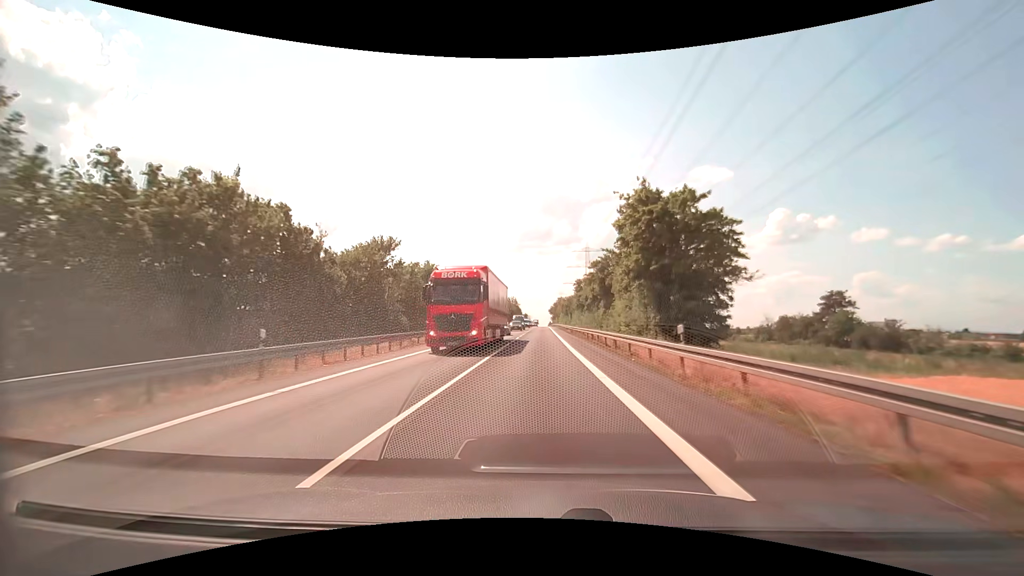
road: secondary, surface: asphalt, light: Day
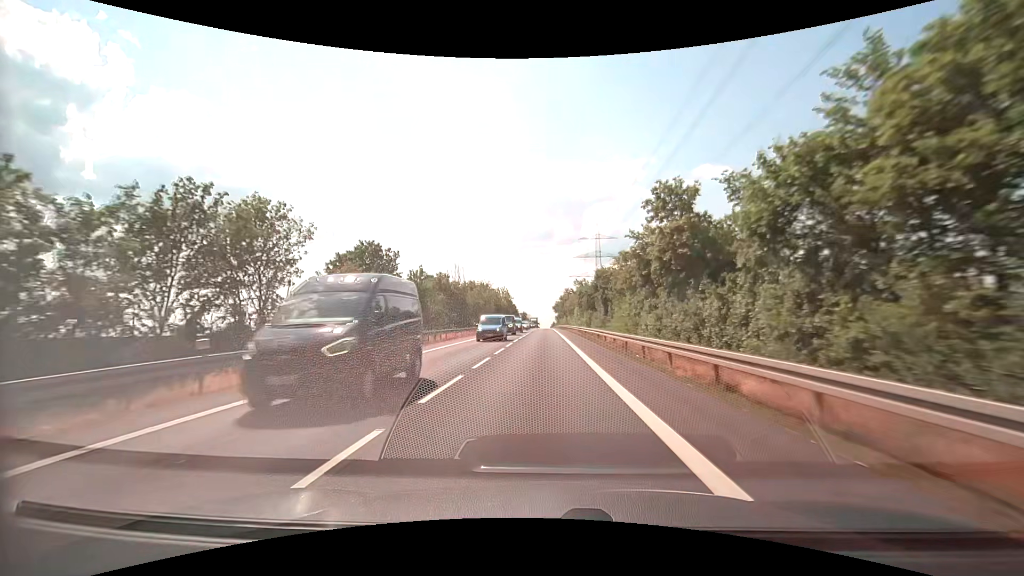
(0.0, +54.7) m; 0°
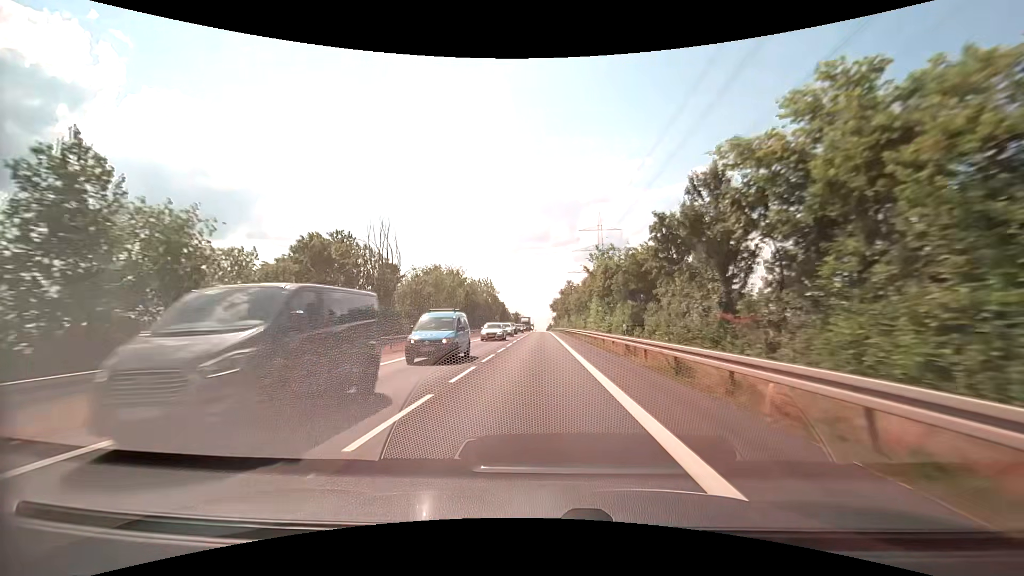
(+0.2, +33.4) m; 0°
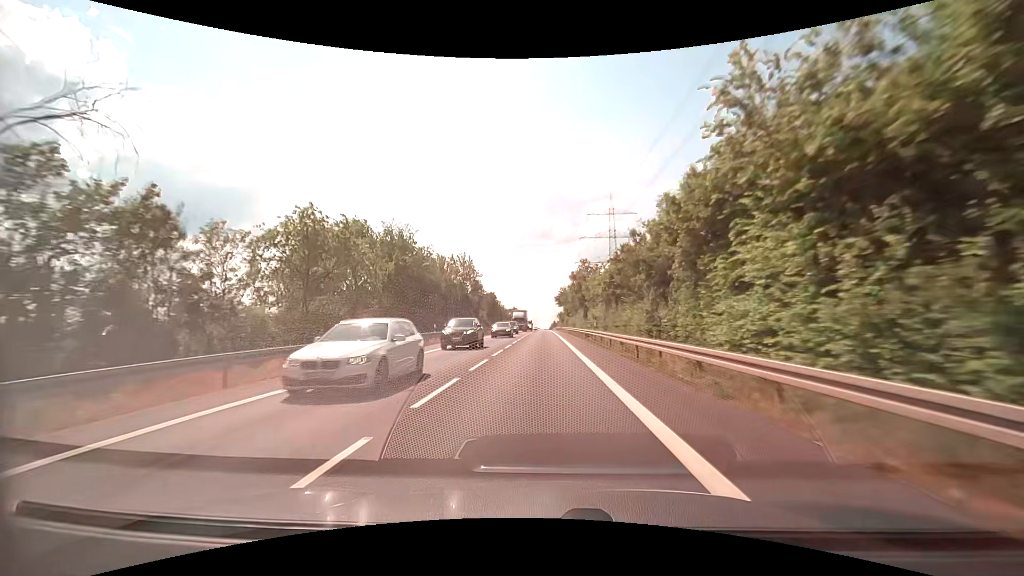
(0.0, +34.0) m; 0°
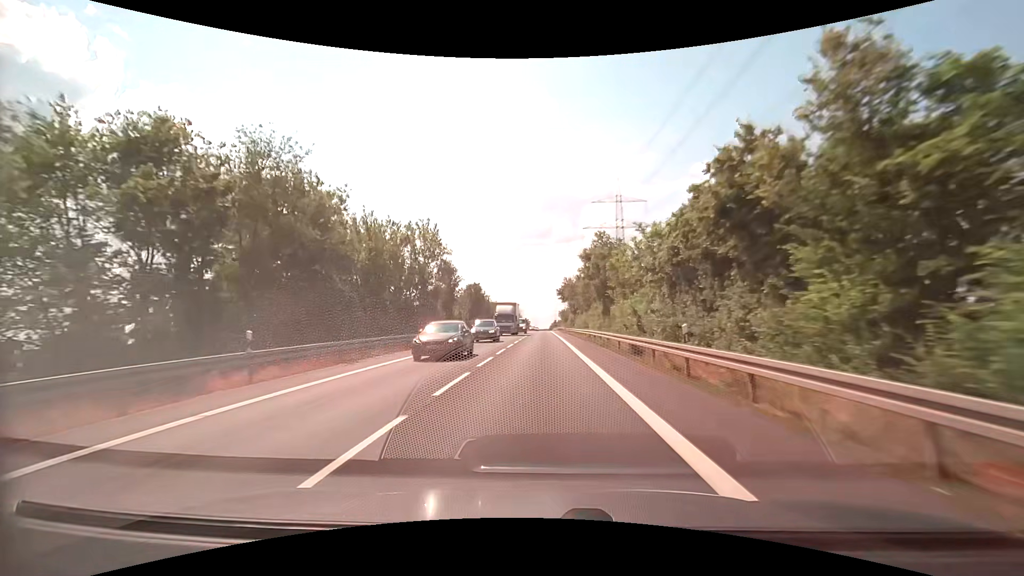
(0.0, +23.1) m; 0°
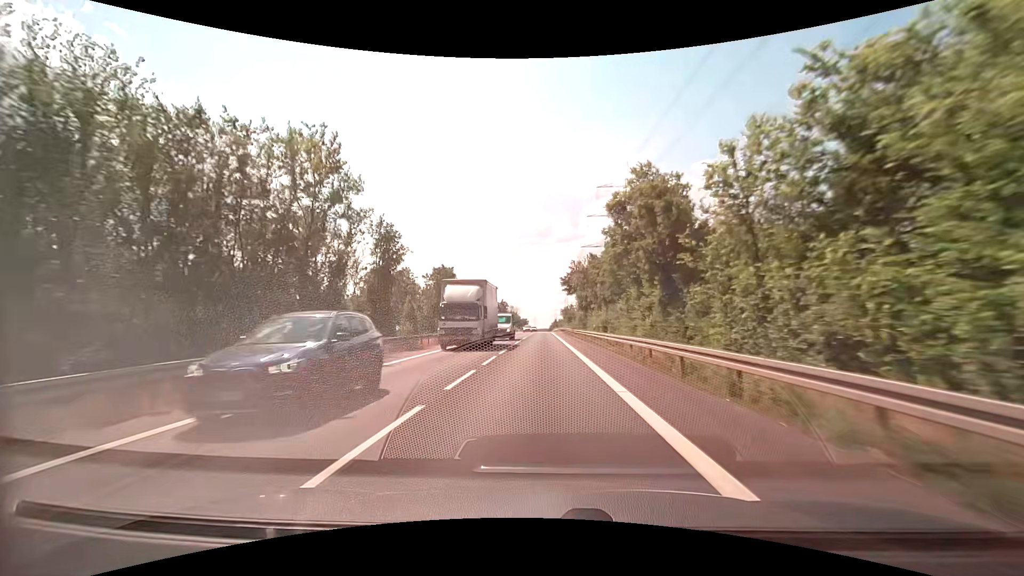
(0.0, +23.4) m; 0°
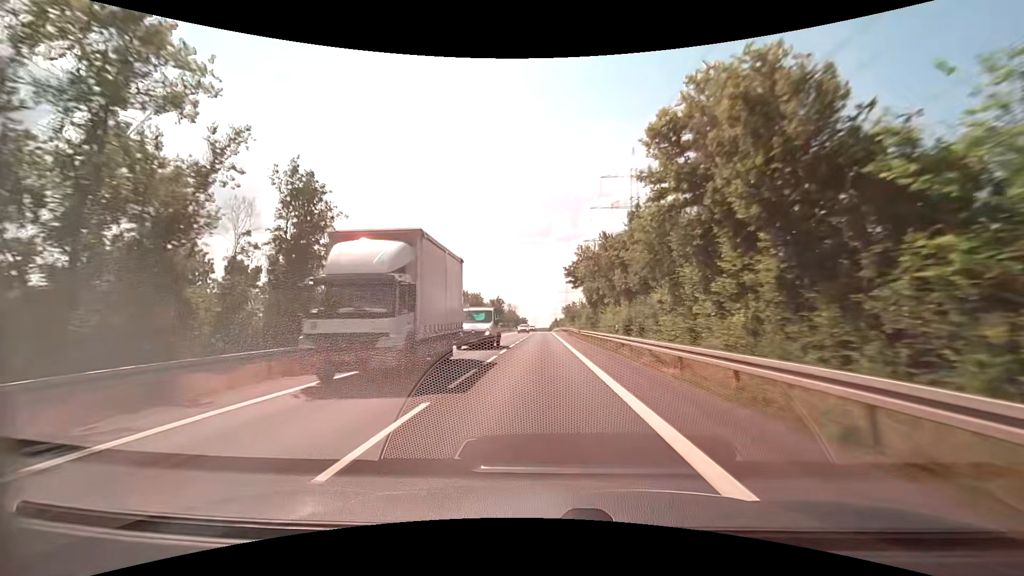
(0.0, +11.9) m; 0°
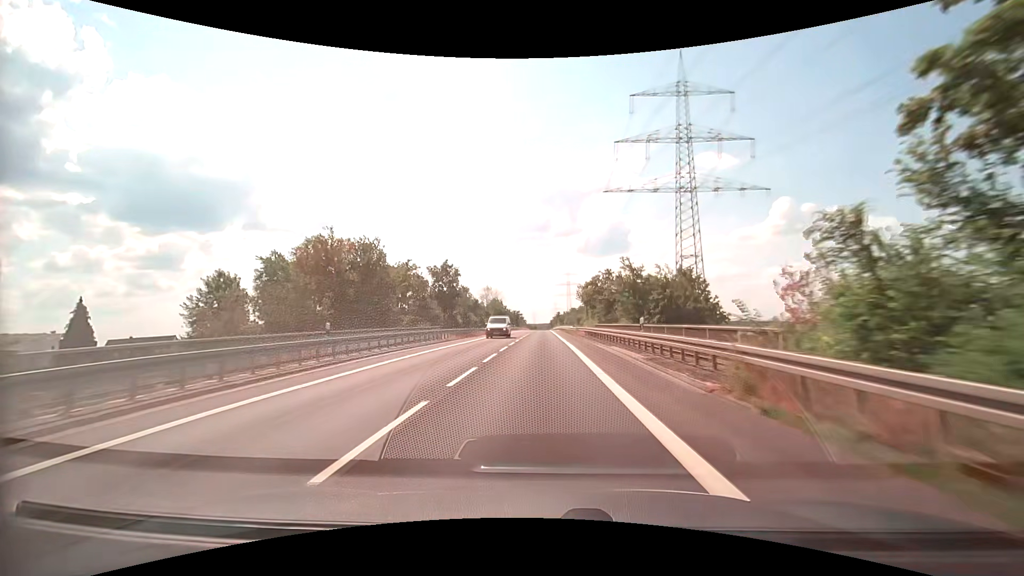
(0.0, +60.9) m; 0°
(0, +10) (0, +20) (0, +30) (0, +40) (0, +50) (0, +60) (0, +70) (0, +80) (0, +90) (0, +100) m
